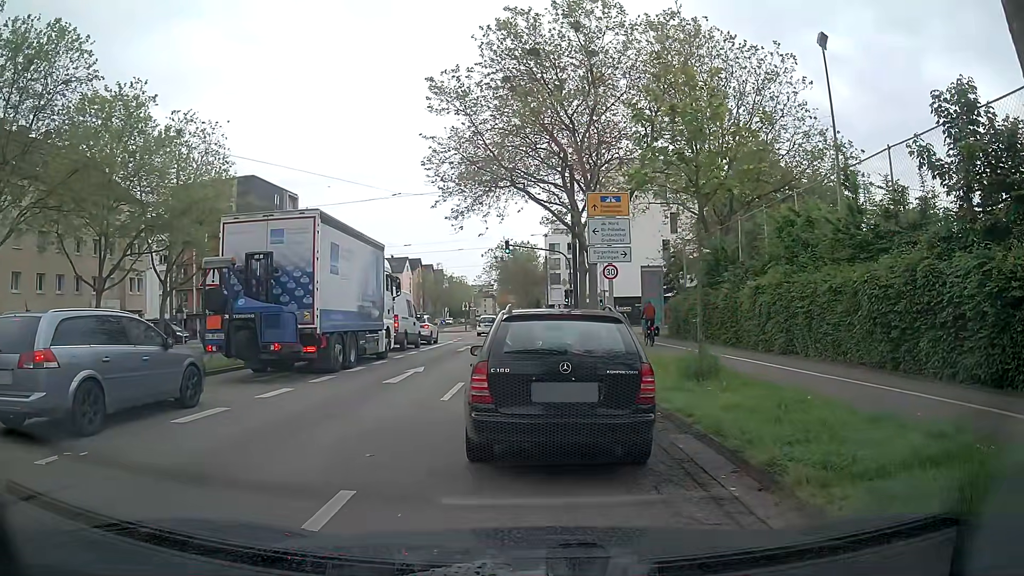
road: primary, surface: asphalt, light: Day
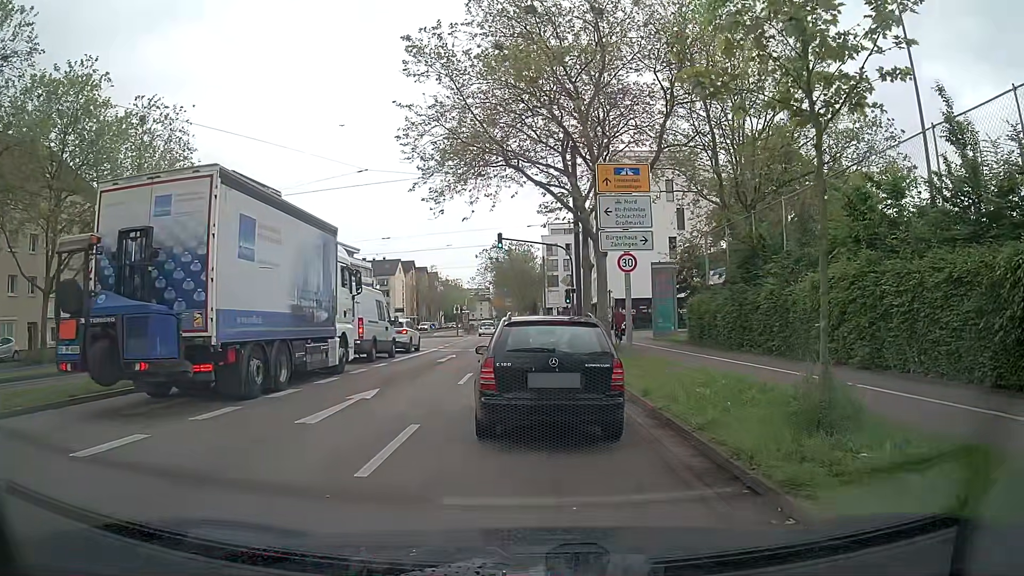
(+0.1, +5.6) m; +2°
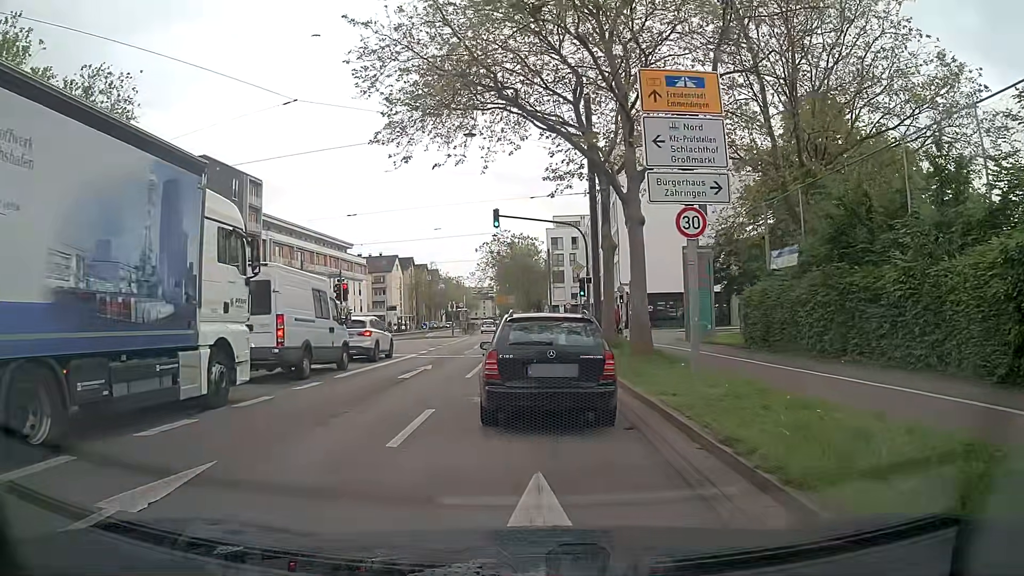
(-0.1, +7.9) m; -1°
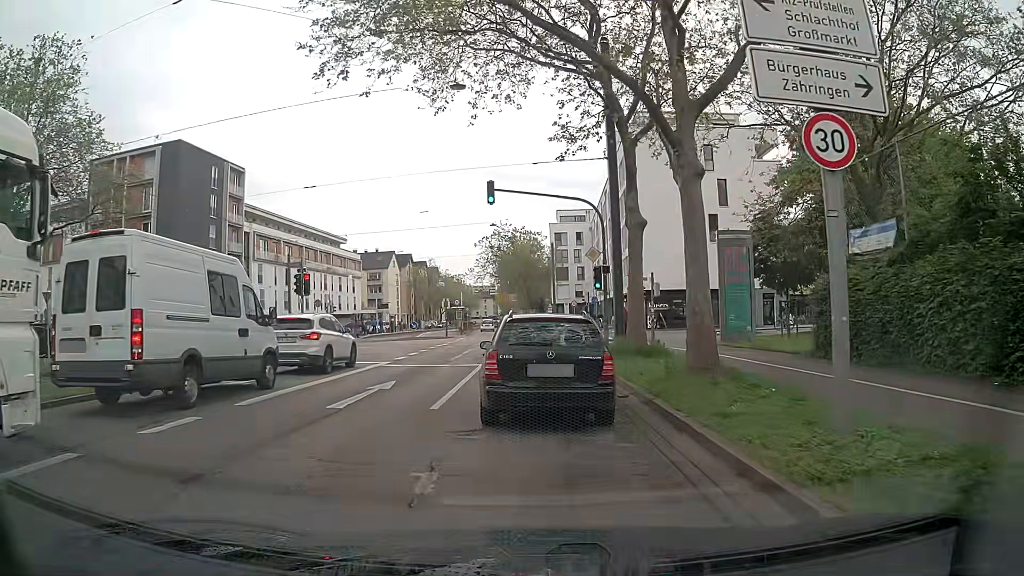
(0.0, +6.0) m; 0°
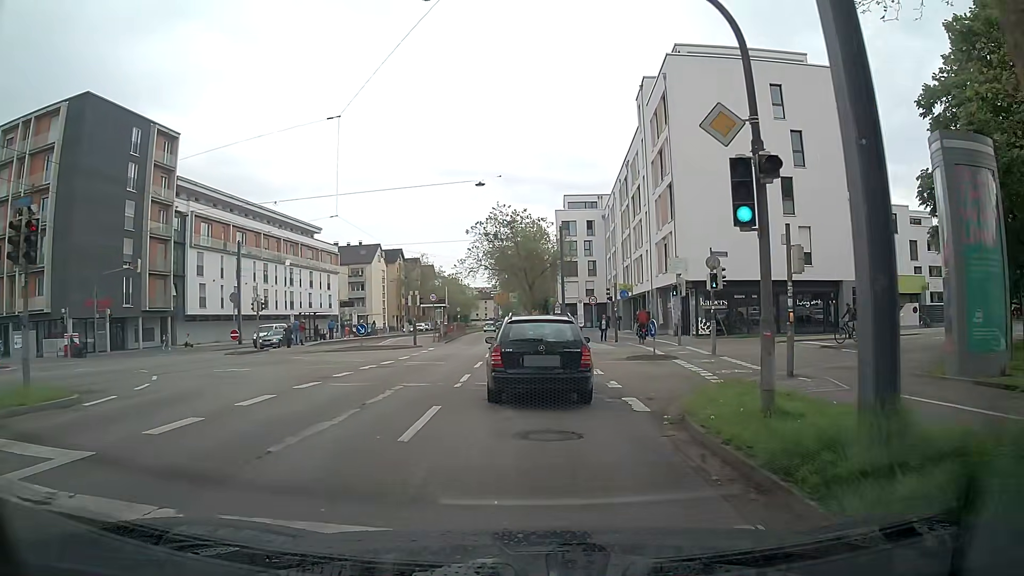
(0.0, +16.5) m; -2°
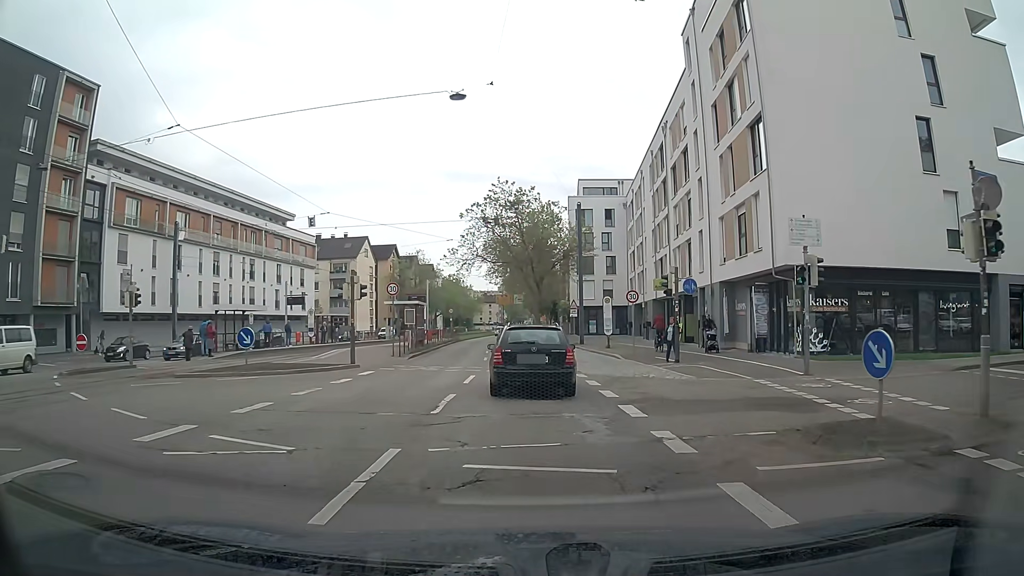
(+0.4, +15.3) m; +1°
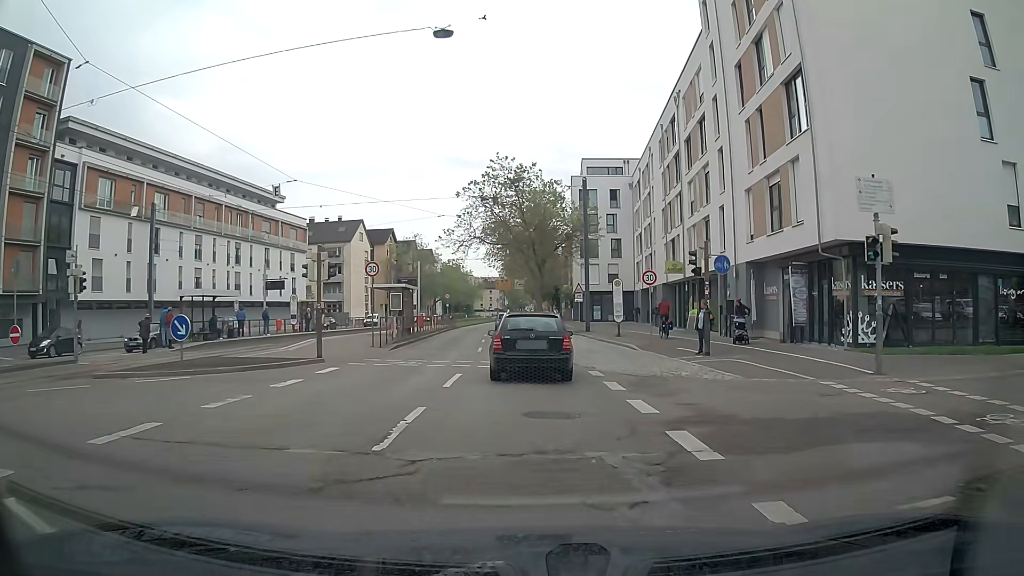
(0.0, +4.1) m; 0°
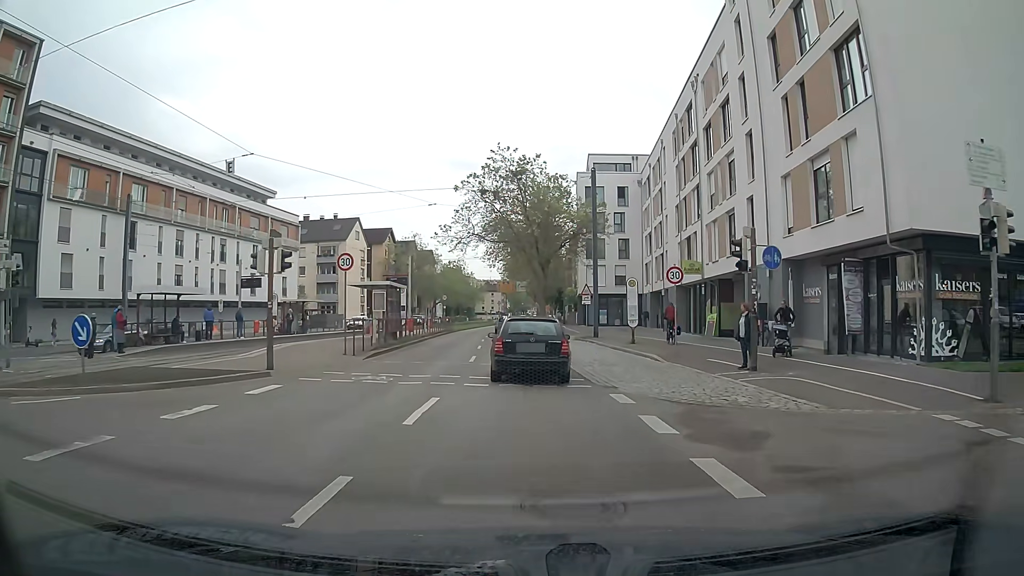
(0.0, +4.3) m; 0°
(0, +10) (0, +20) (-1, +30) (-2, +40) (-2, +50) (-2, +60) (-3, +70) (-3, +80) (-3, +90) (-3, +100) m
